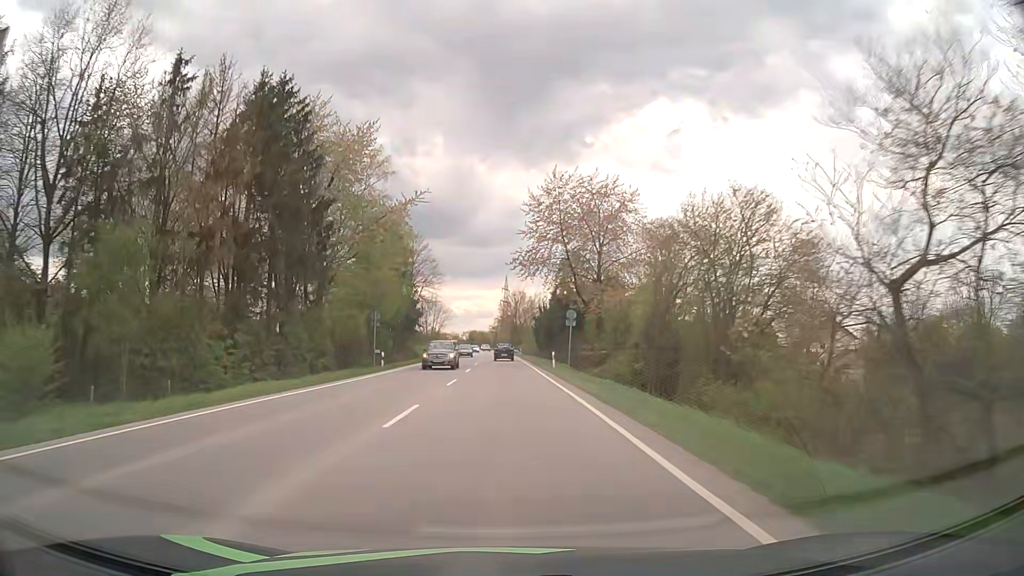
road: primary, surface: asphalt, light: Day
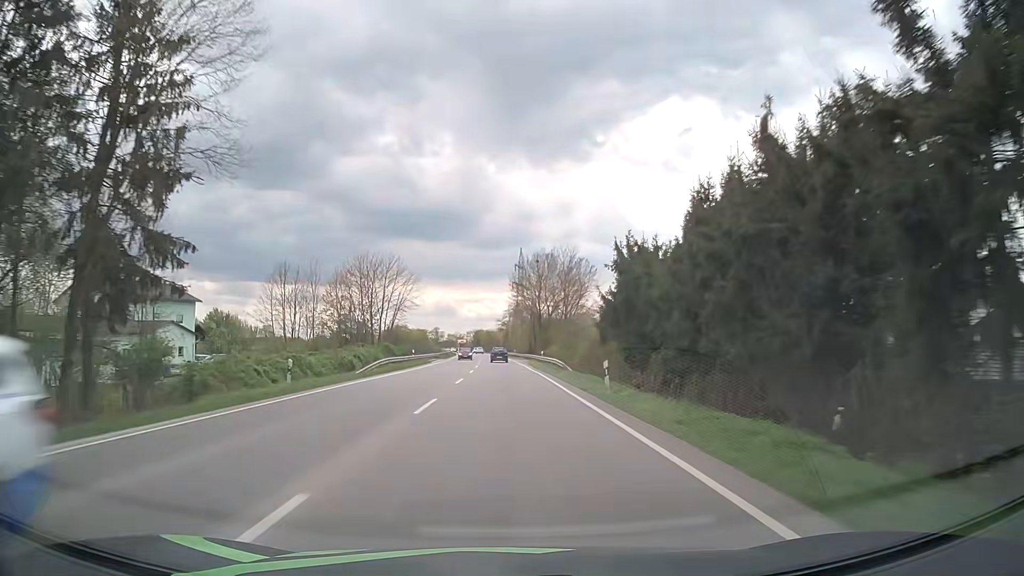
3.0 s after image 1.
(-0.7, +68.8) m; -1°
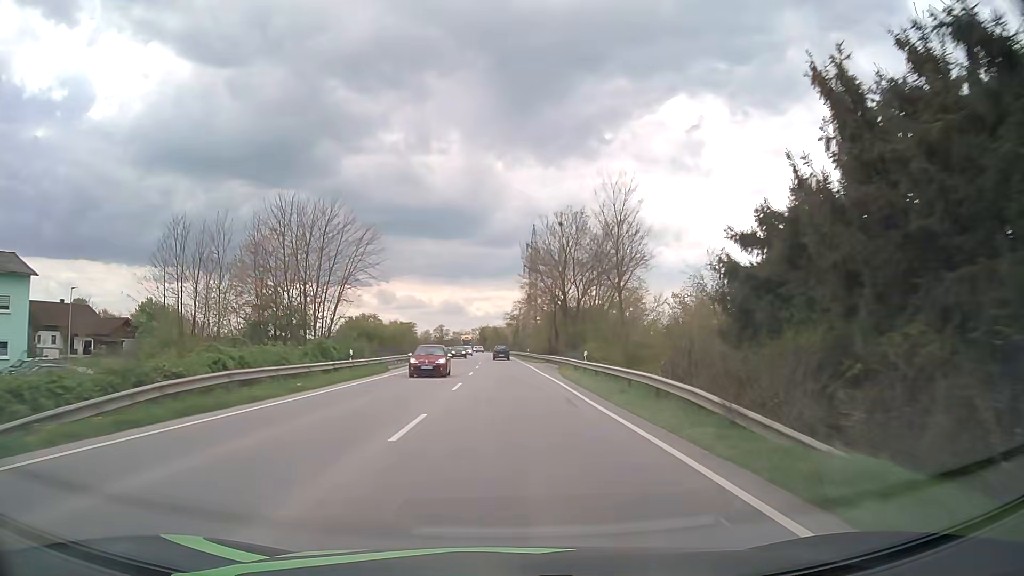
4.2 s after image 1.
(-0.2, +27.9) m; -1°
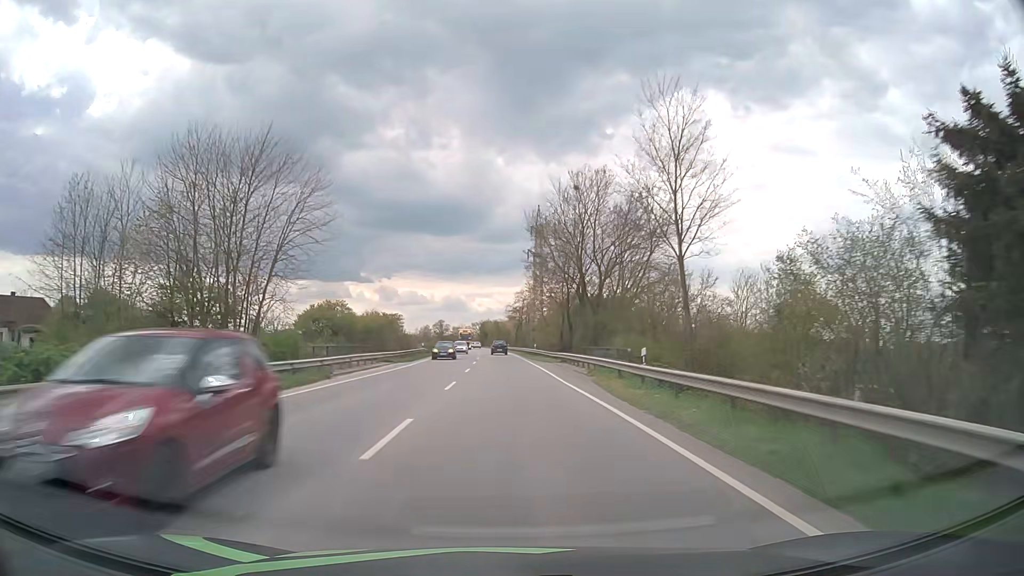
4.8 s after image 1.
(0.0, +14.1) m; 0°
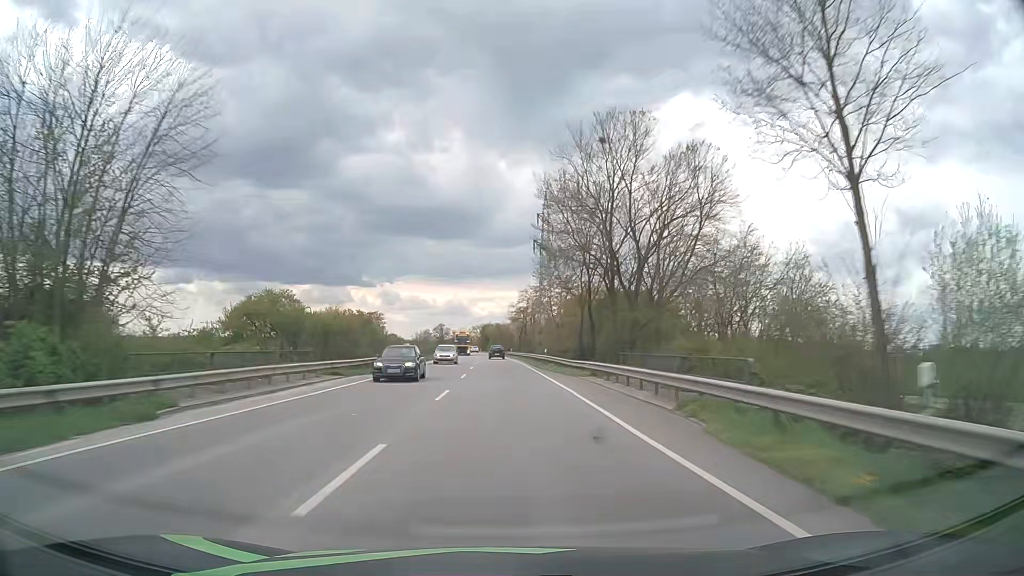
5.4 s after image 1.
(0.0, +14.1) m; 0°
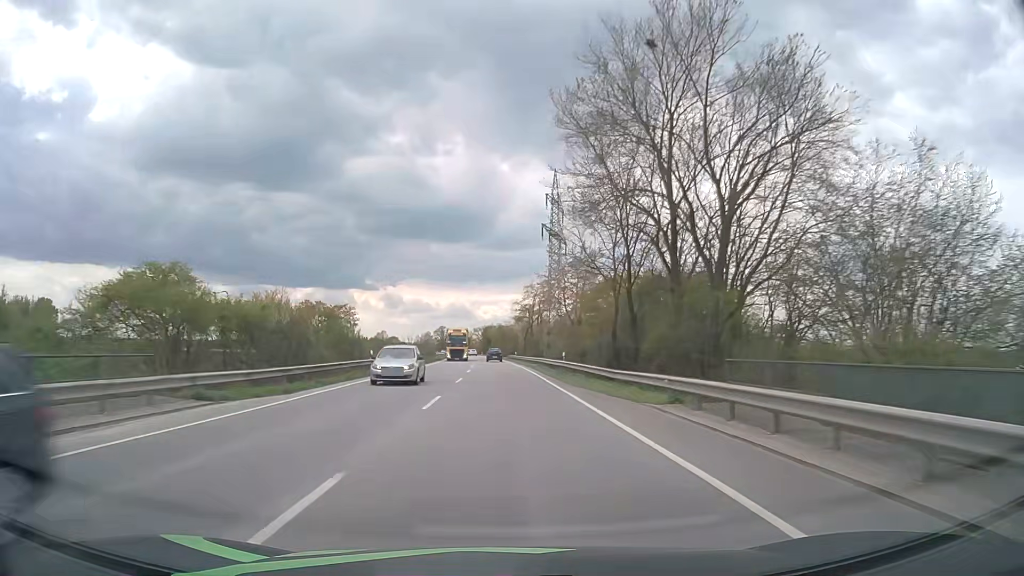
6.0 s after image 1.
(0.0, +14.2) m; 0°
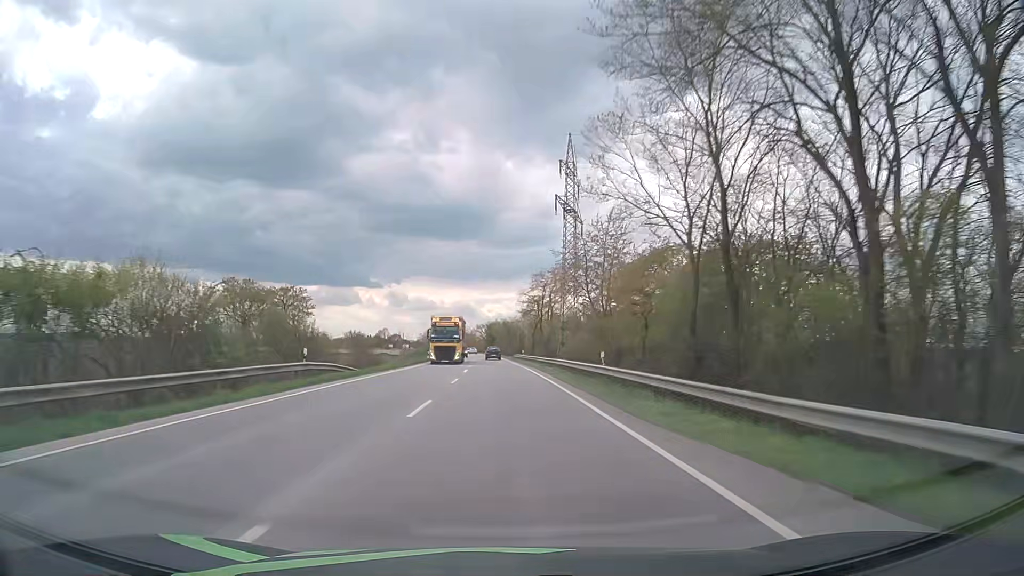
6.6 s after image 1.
(0.0, +14.3) m; 0°
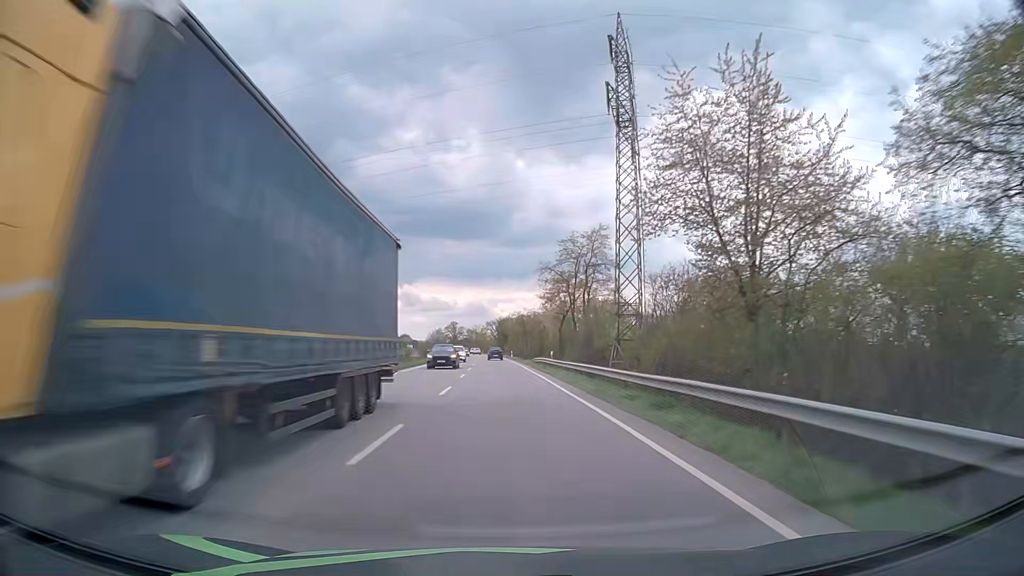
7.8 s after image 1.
(-0.3, +28.8) m; -1°
(0, +10) (0, +20) (0, +30) (0, +40) (-1, +50) (-1, +60) (-1, +70) (-2, +80) (-2, +90) (-3, +100) m
